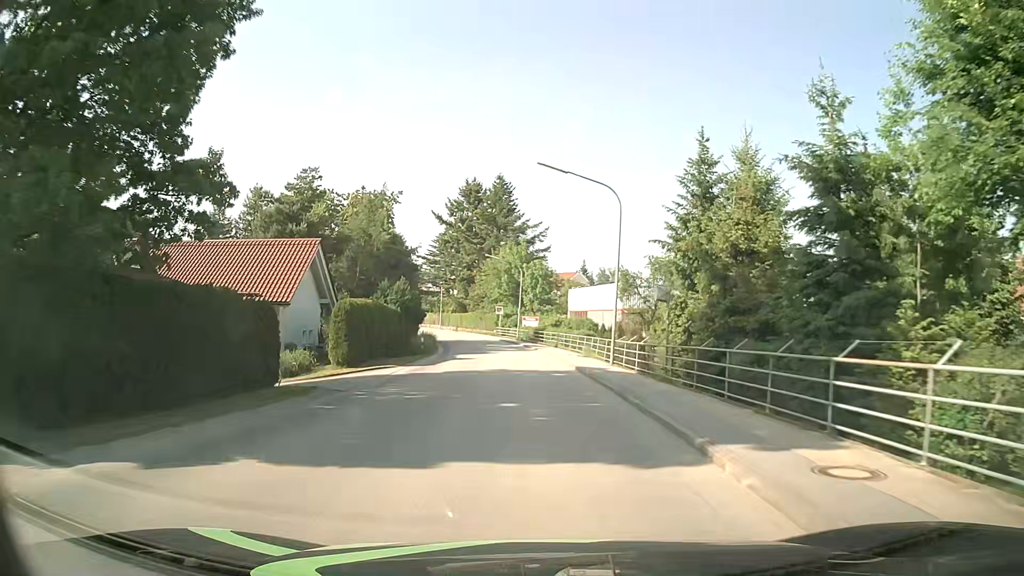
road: tertiary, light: Day
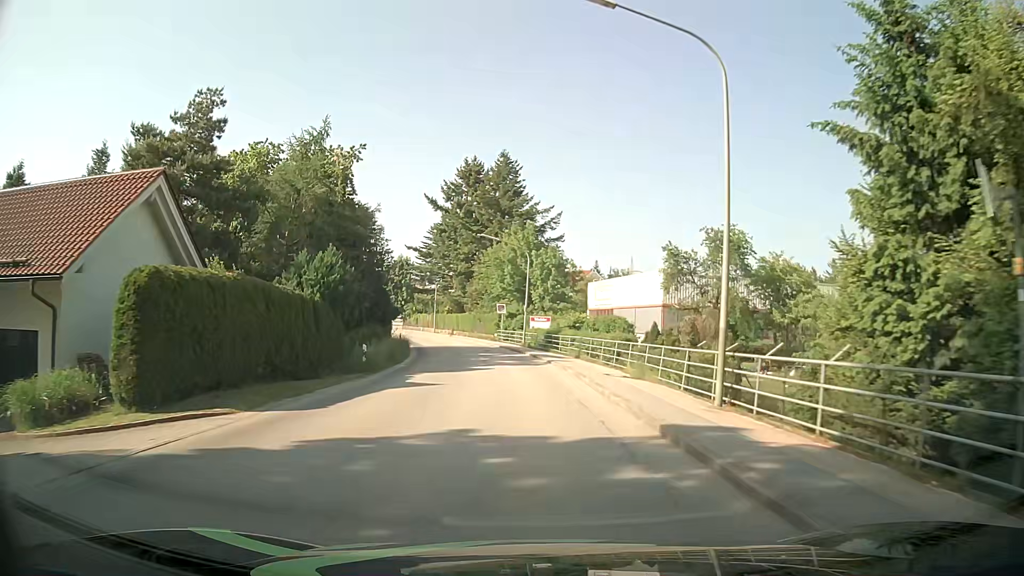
(-0.1, +15.2) m; -1°
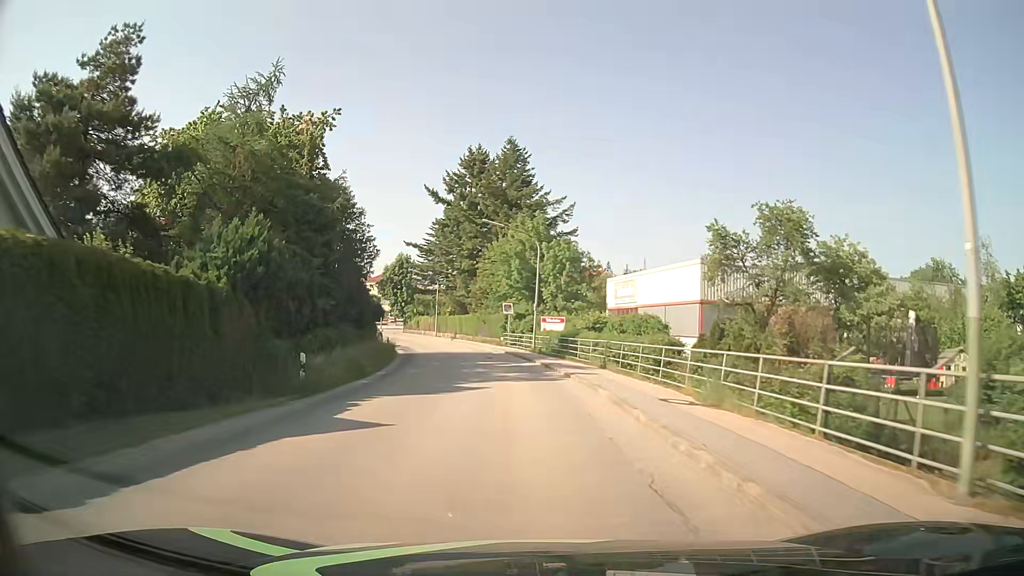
(0.0, +7.6) m; -1°
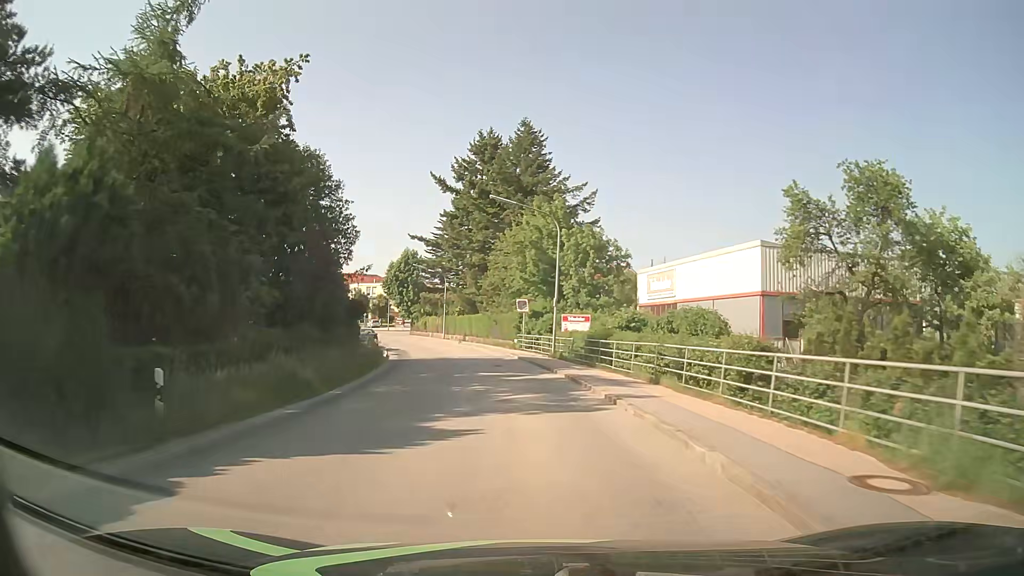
(-0.1, +7.6) m; -1°
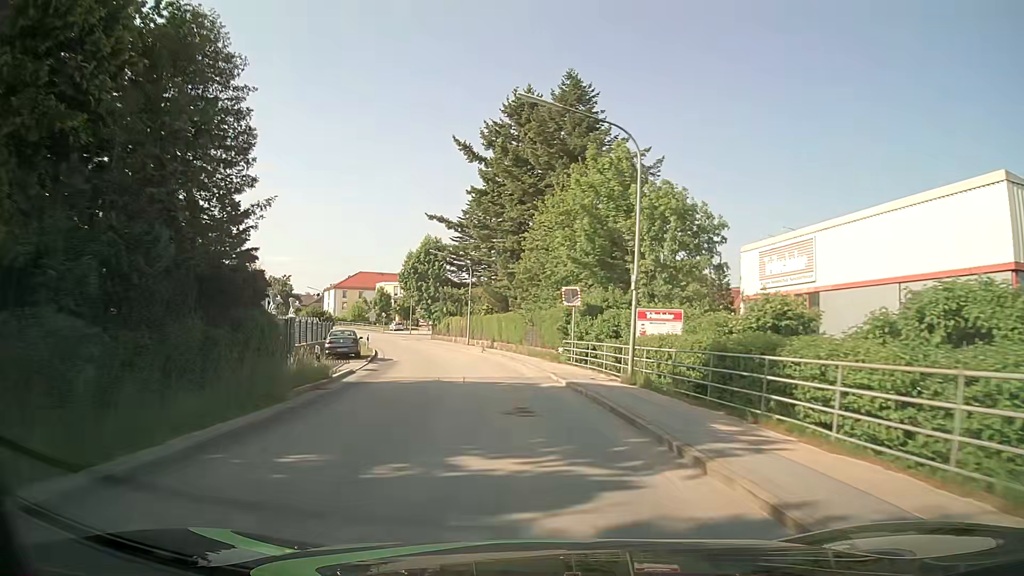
(-0.5, +15.1) m; -3°
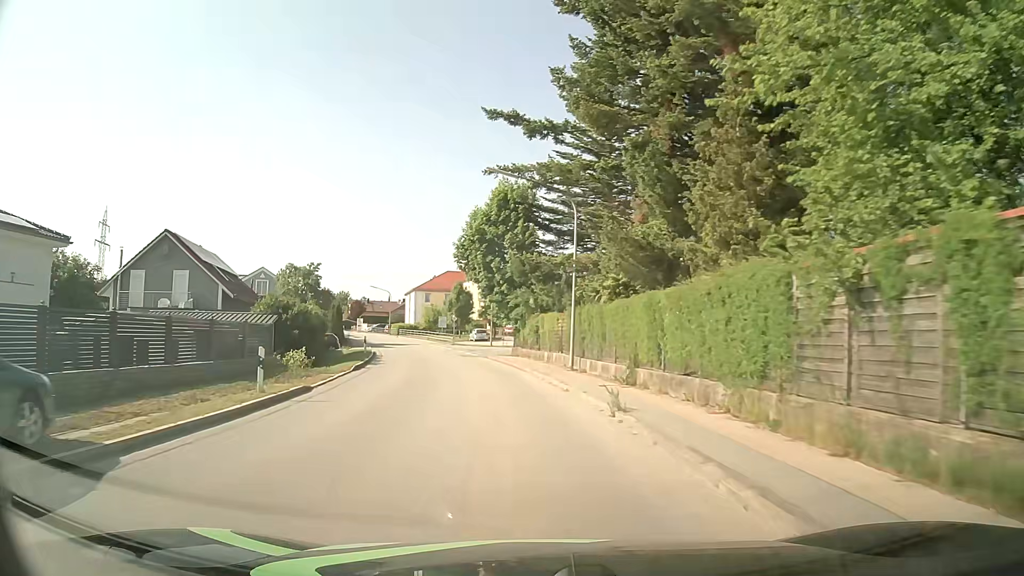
(-2.5, +30.1) m; -10°
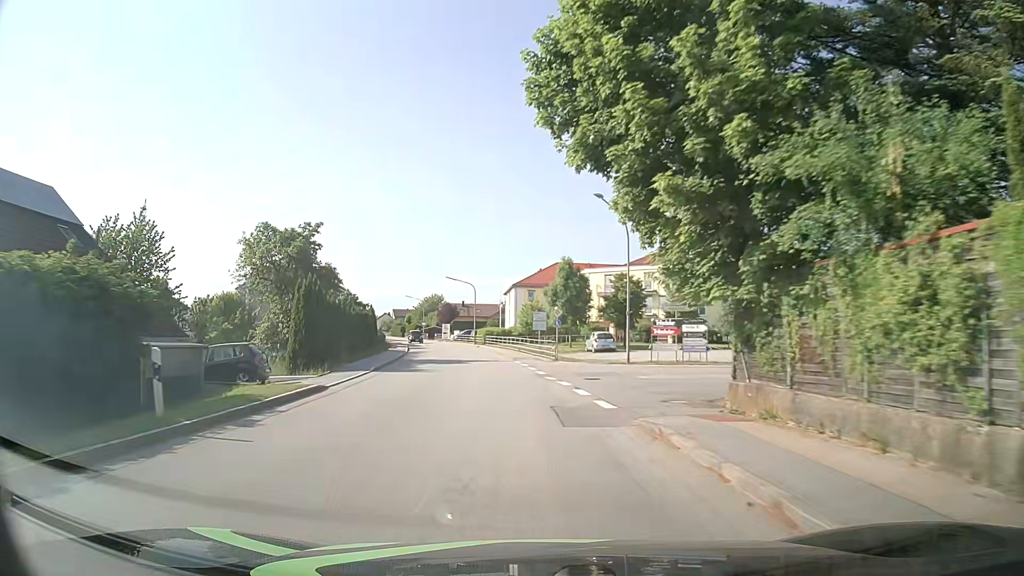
(-2.5, +30.1) m; -9°
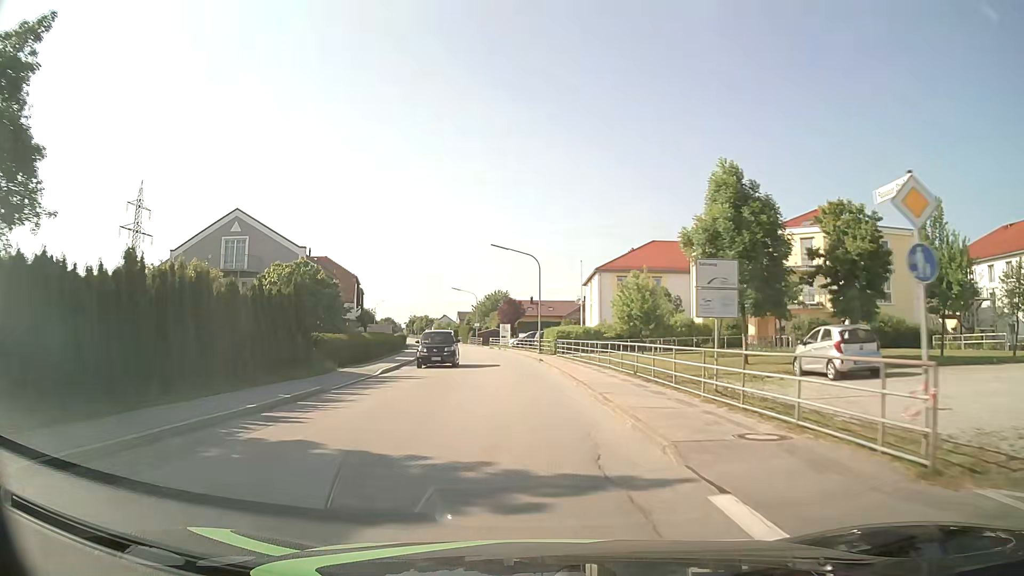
(-2.0, +30.1) m; -7°
(0, +10) (-1, +20) (-1, +30) (-2, +40) (-4, +50) (-5, +60) (-7, +70) (-9, +79) (-11, +89) (-13, +99) m
